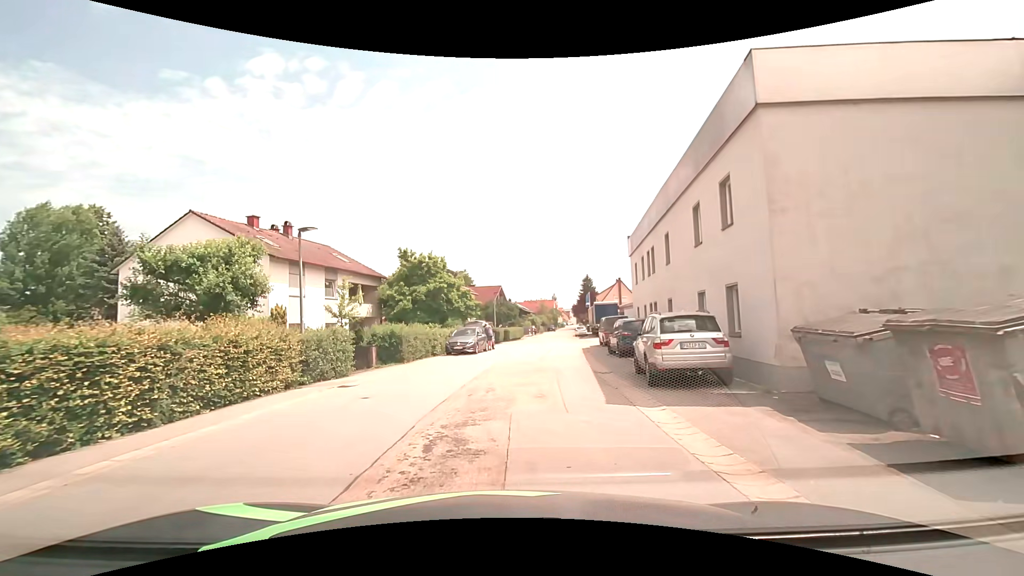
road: residential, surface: asphalt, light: Day
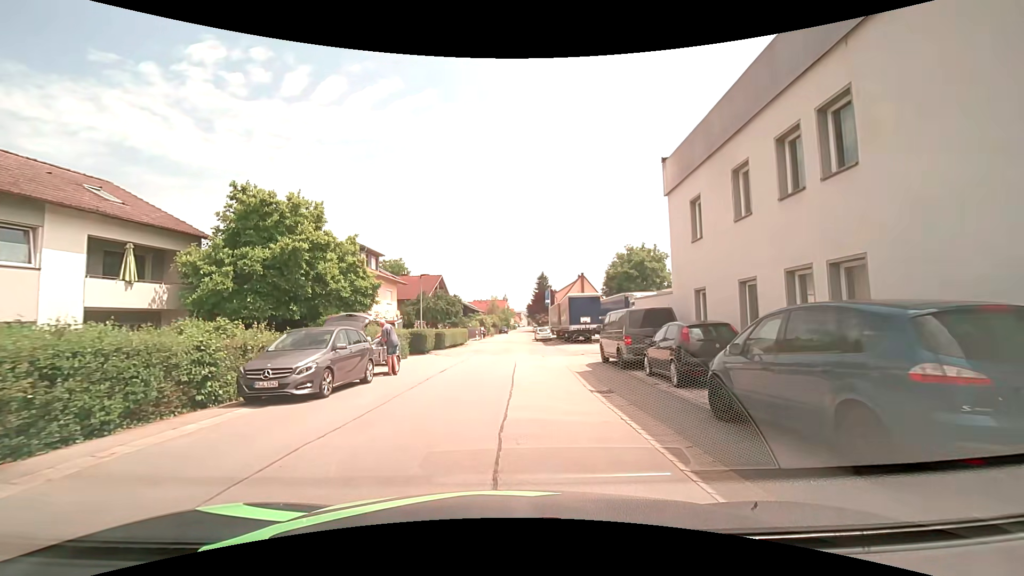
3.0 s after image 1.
(+0.9, +17.2) m; +7°
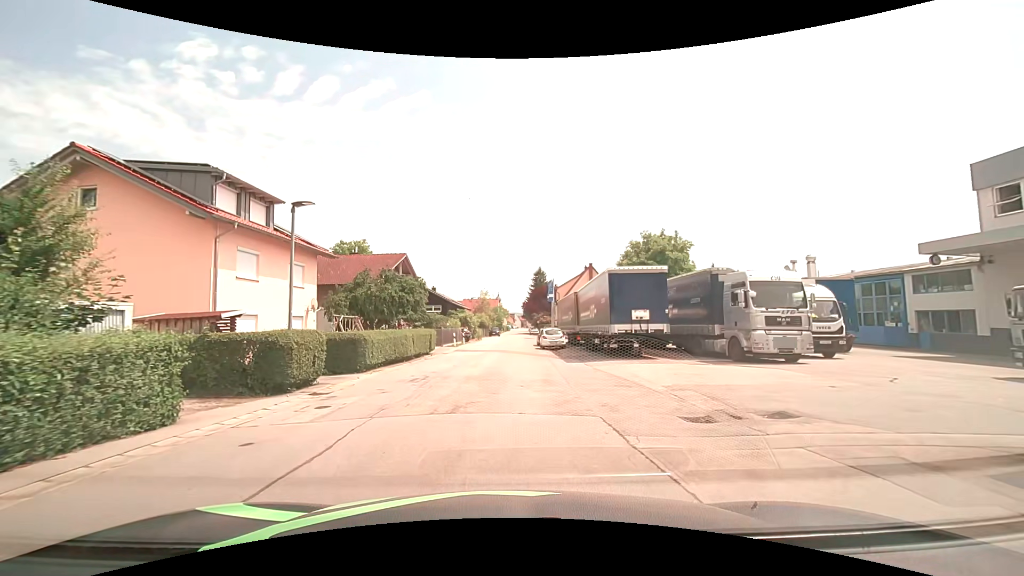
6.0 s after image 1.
(0.0, +18.3) m; 0°
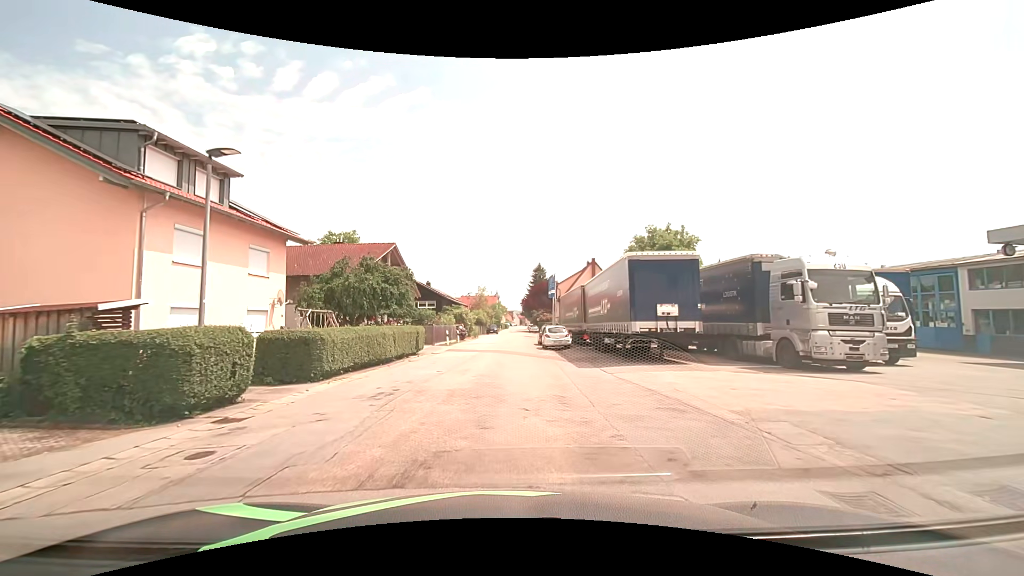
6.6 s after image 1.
(0.0, +3.8) m; +1°
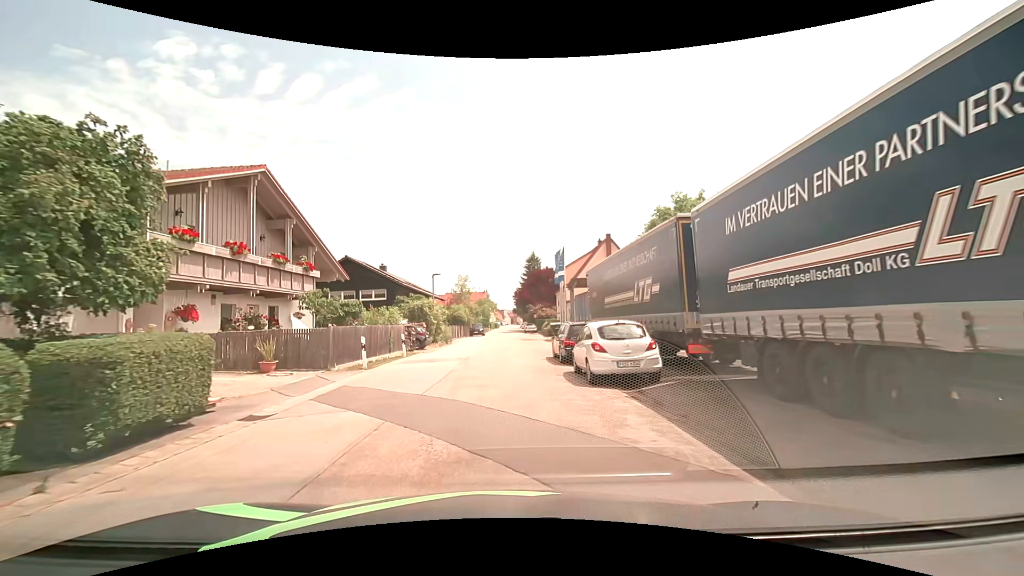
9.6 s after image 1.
(+0.1, +20.0) m; 0°
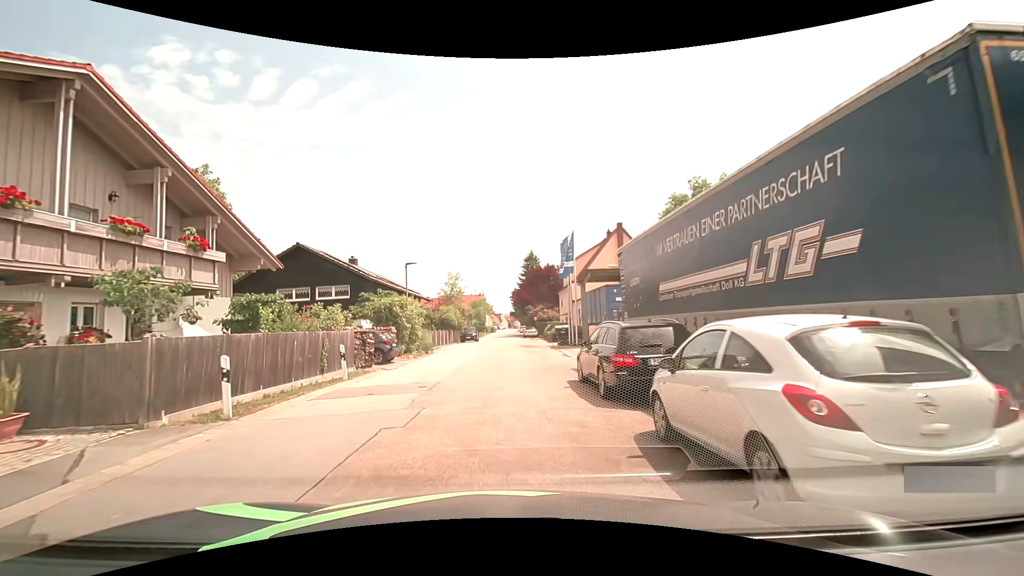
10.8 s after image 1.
(+0.1, +8.3) m; +2°
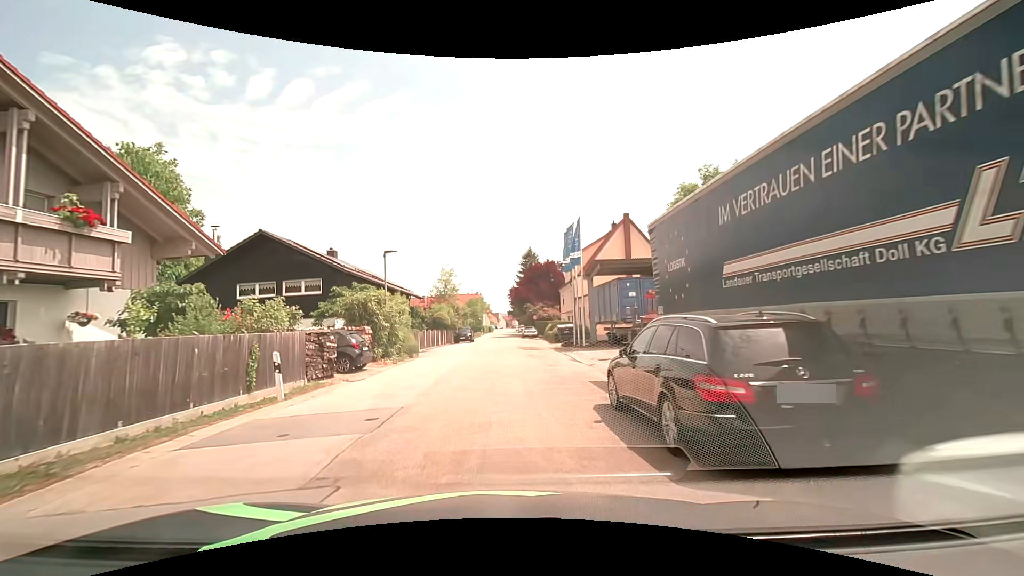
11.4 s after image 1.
(-0.1, +4.2) m; -1°
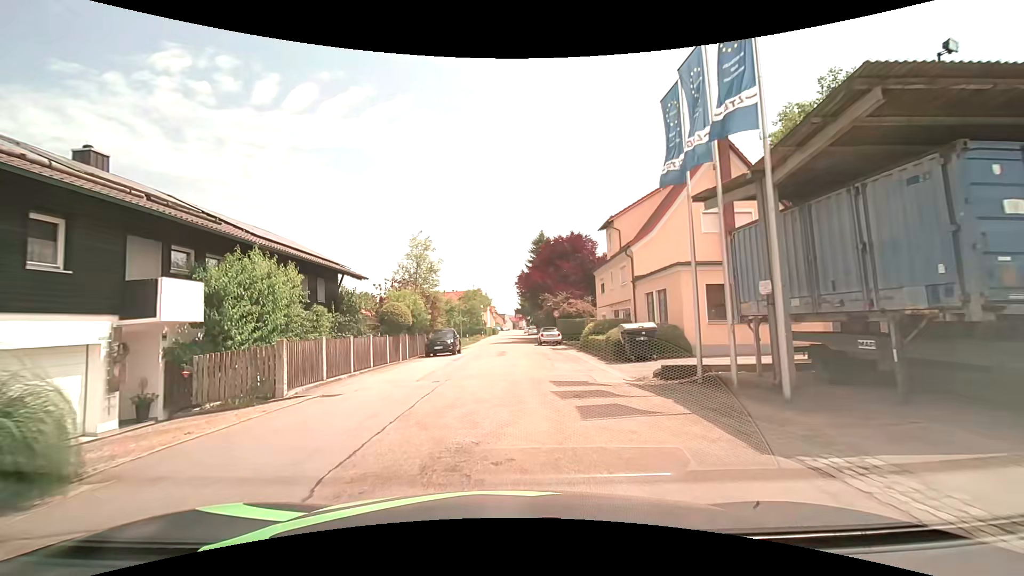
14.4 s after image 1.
(0.0, +21.3) m; -1°
(0, +10) (0, +20) (0, +30) (0, +40) (0, +50) (+1, +60) (+1, +70) (+1, +80) (+1, +90) (+1, +100) m
